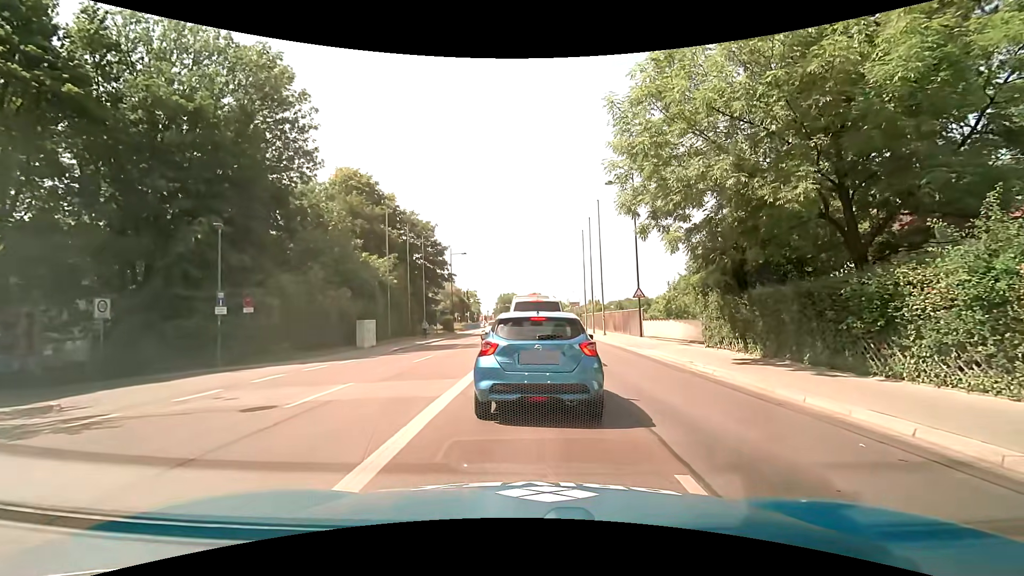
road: secondary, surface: asphalt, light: Day
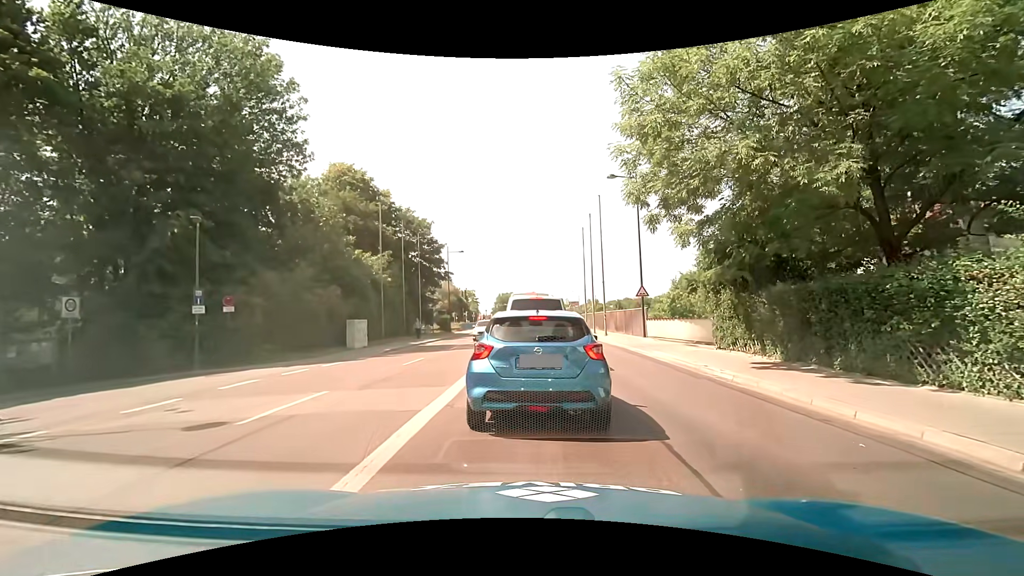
(0.0, +1.3) m; +1°
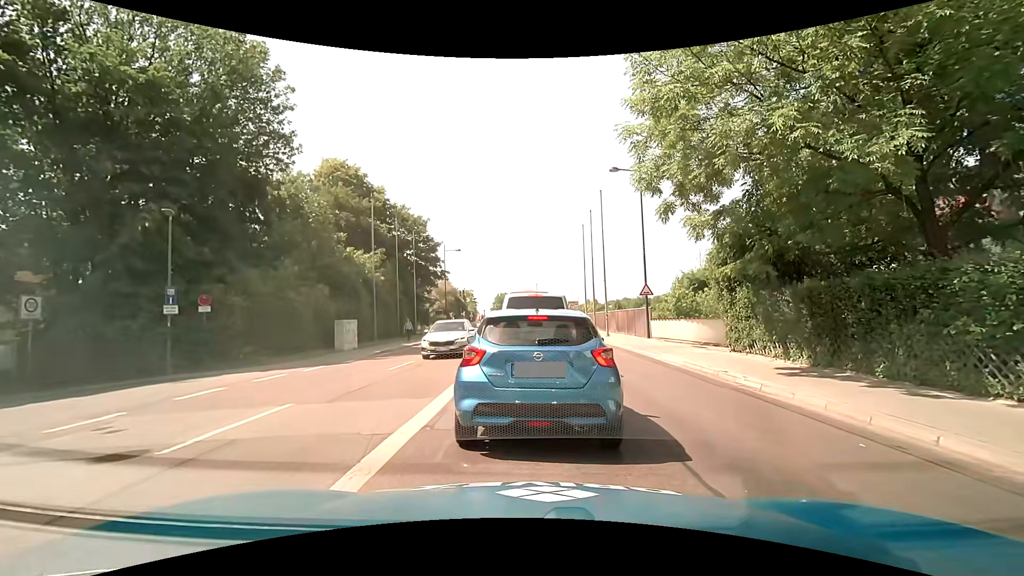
(0.0, +1.3) m; -1°
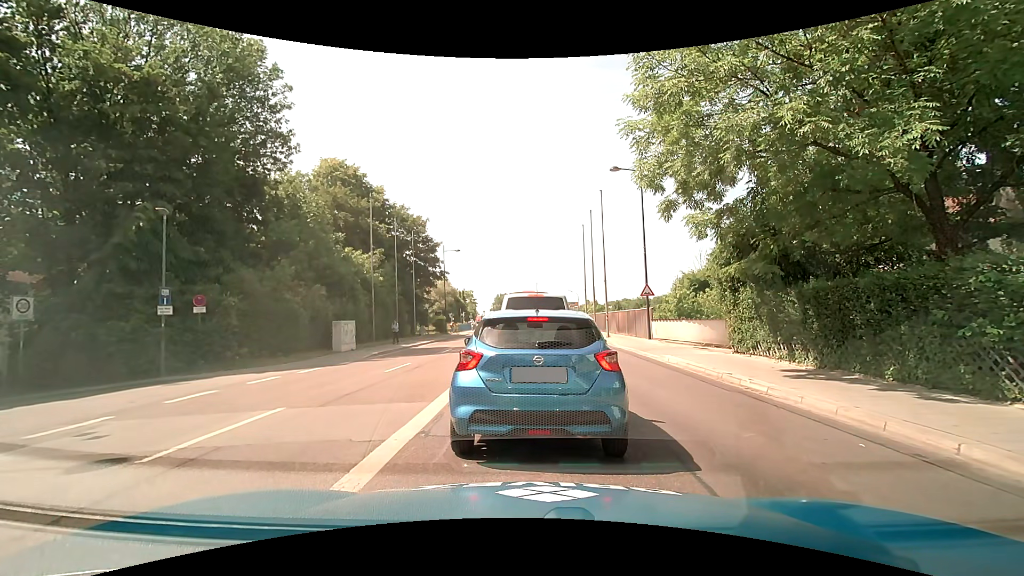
(0.0, +0.4) m; 0°
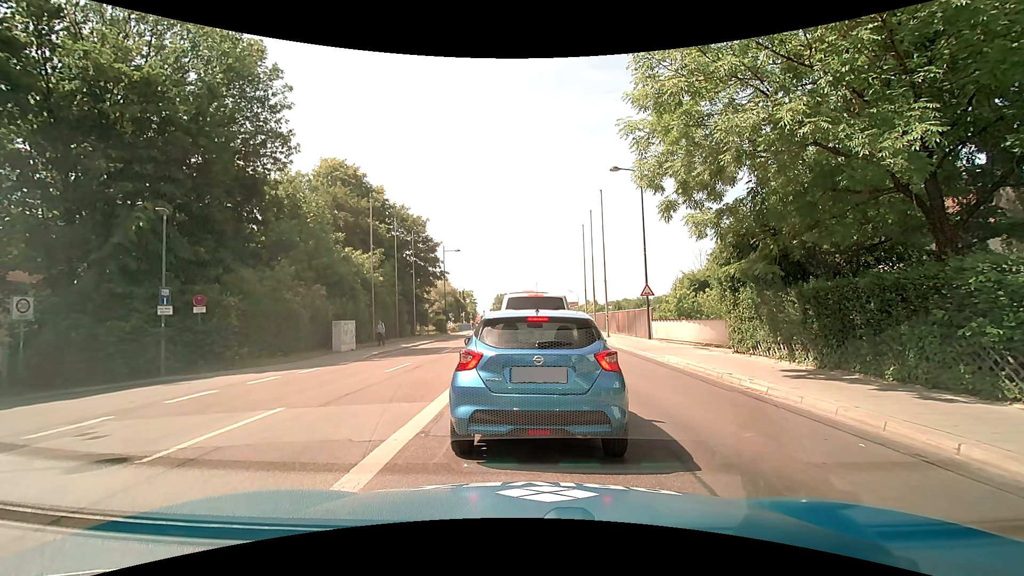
(0.0, 0.0) m; 0°
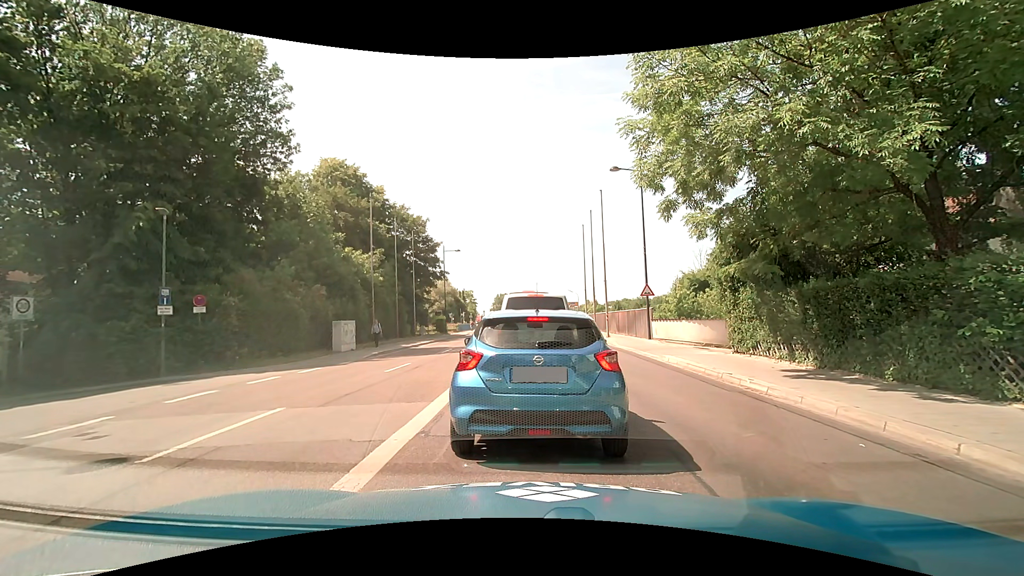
(0.0, 0.0) m; 0°
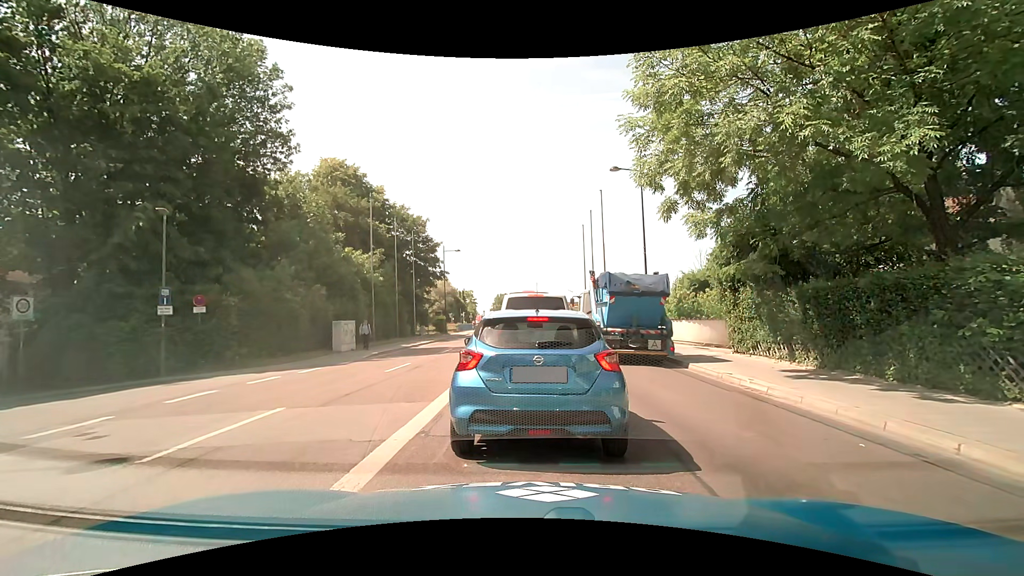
(0.0, 0.0) m; 0°
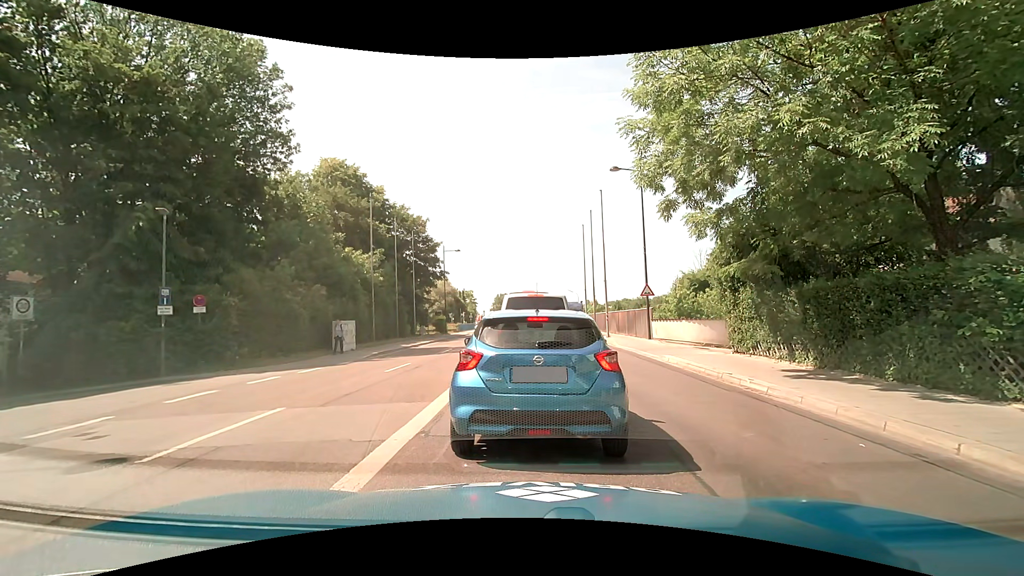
(0.0, 0.0) m; 0°
